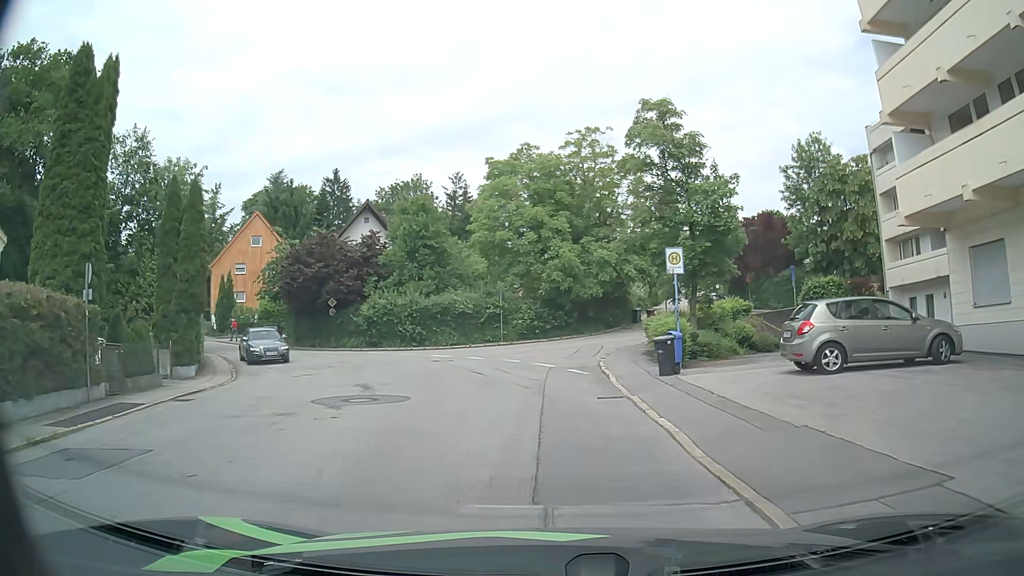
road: residential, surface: asphalt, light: Day
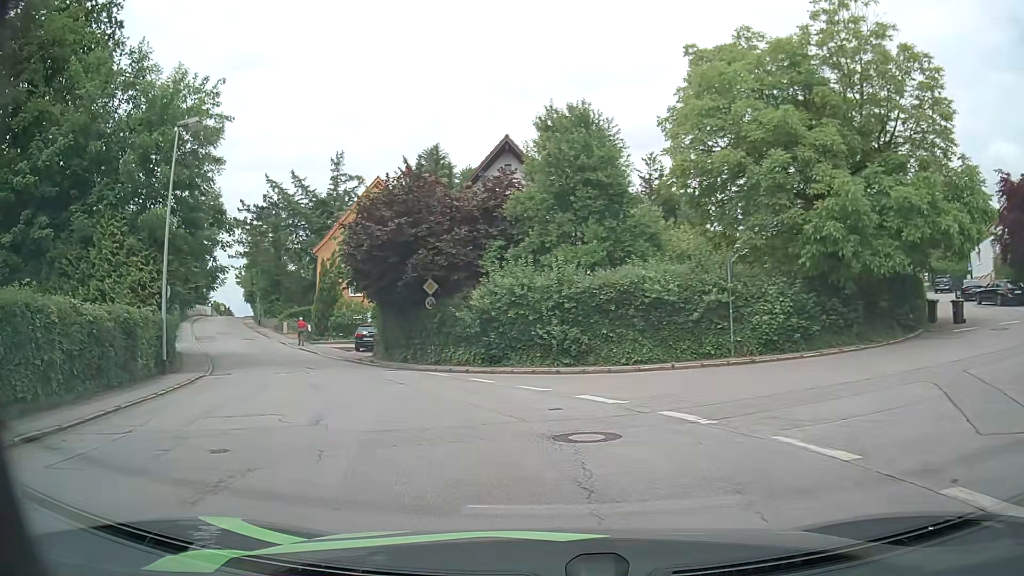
(-1.6, +17.8) m; -17°
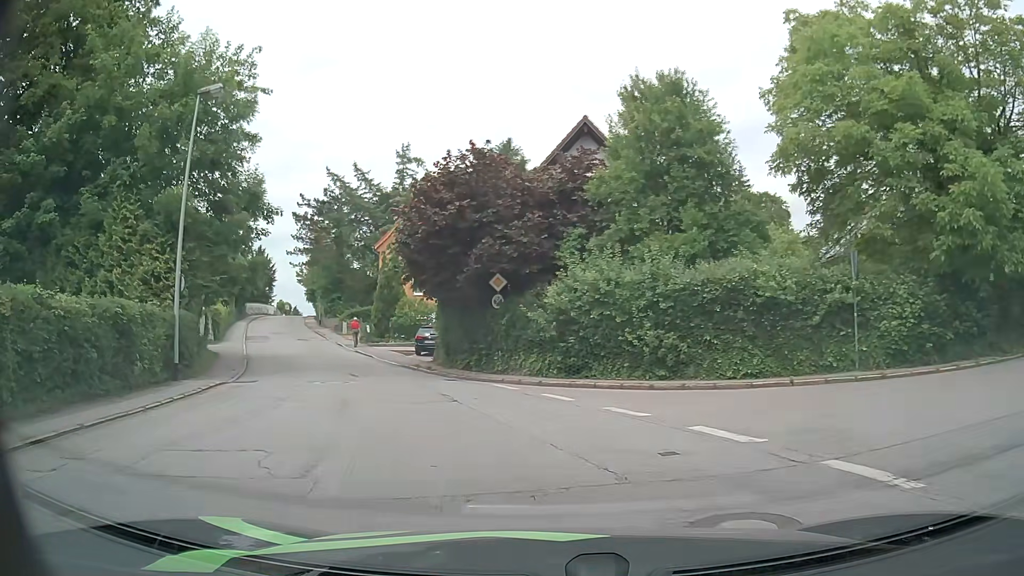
(-0.2, +3.6) m; -6°
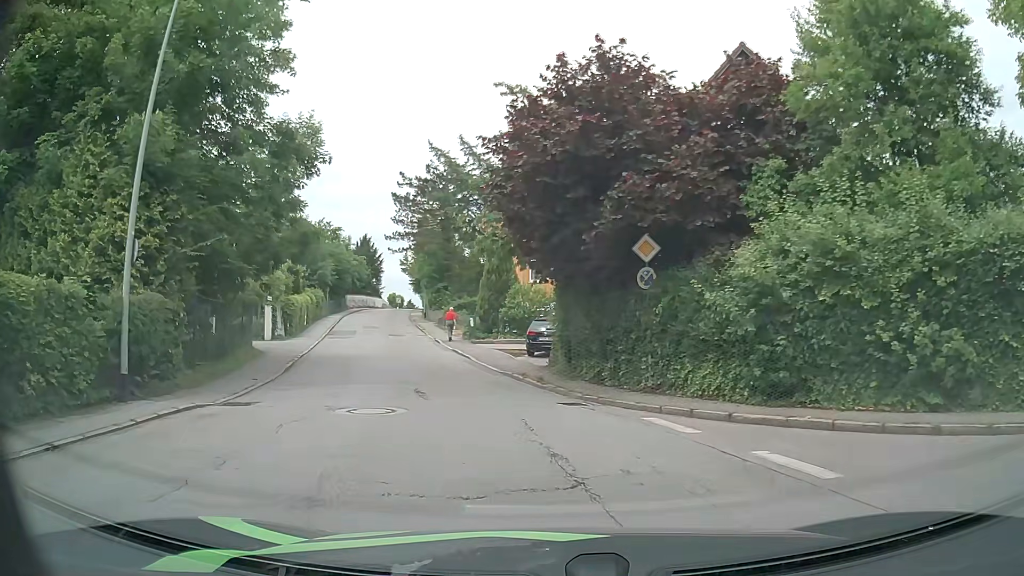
(-0.7, +7.5) m; -11°
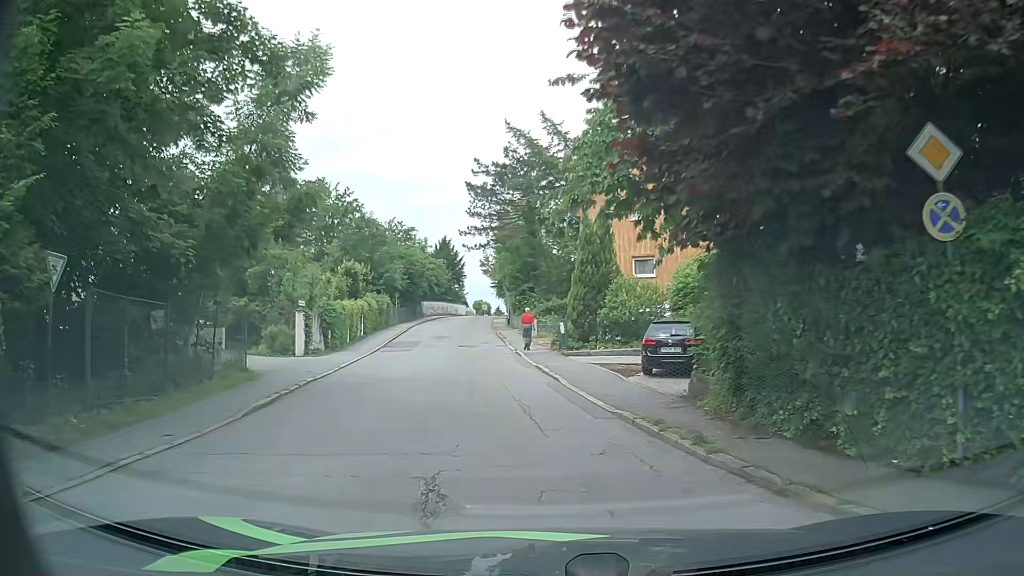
(-0.5, +7.9) m; -7°
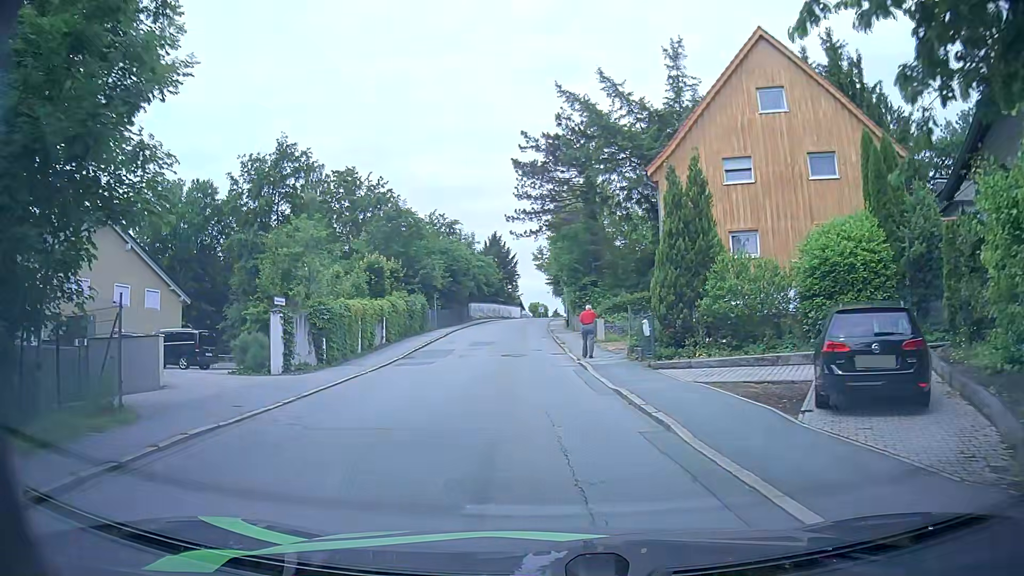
(-0.4, +8.1) m; -4°
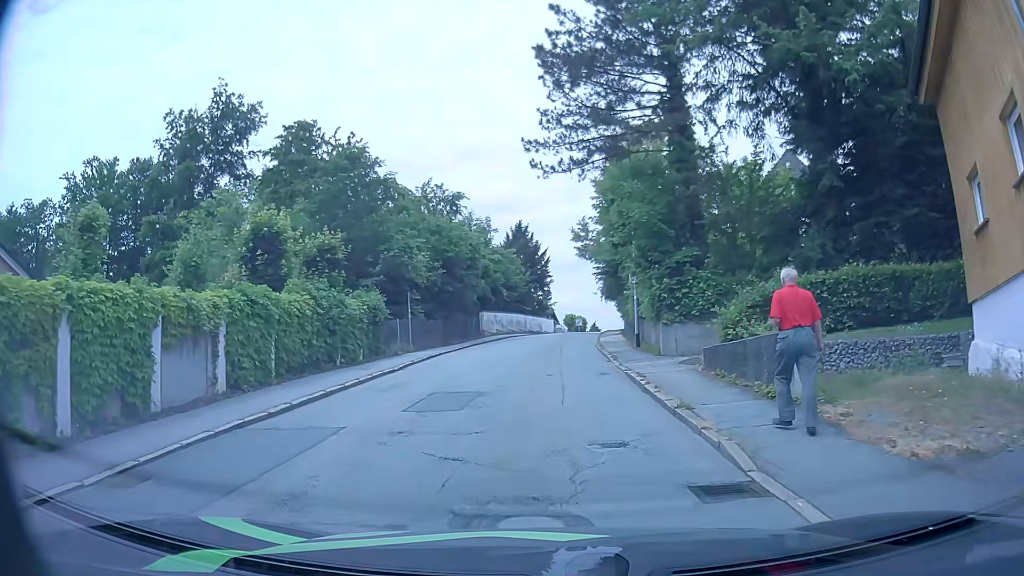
(-1.2, +19.5) m; -5°
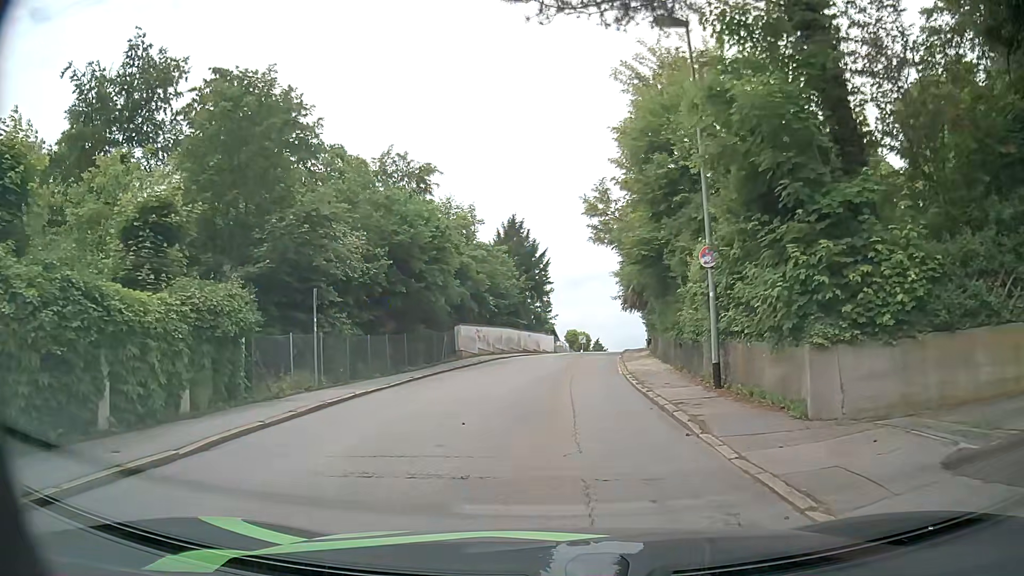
(+0.1, +11.8) m; 0°
(0, +10) (+1, +20) (+2, +30) (+3, +40) (+4, +50) (+6, +60) (+8, +69) (+10, +79) (+12, +89) (+14, +99) m
